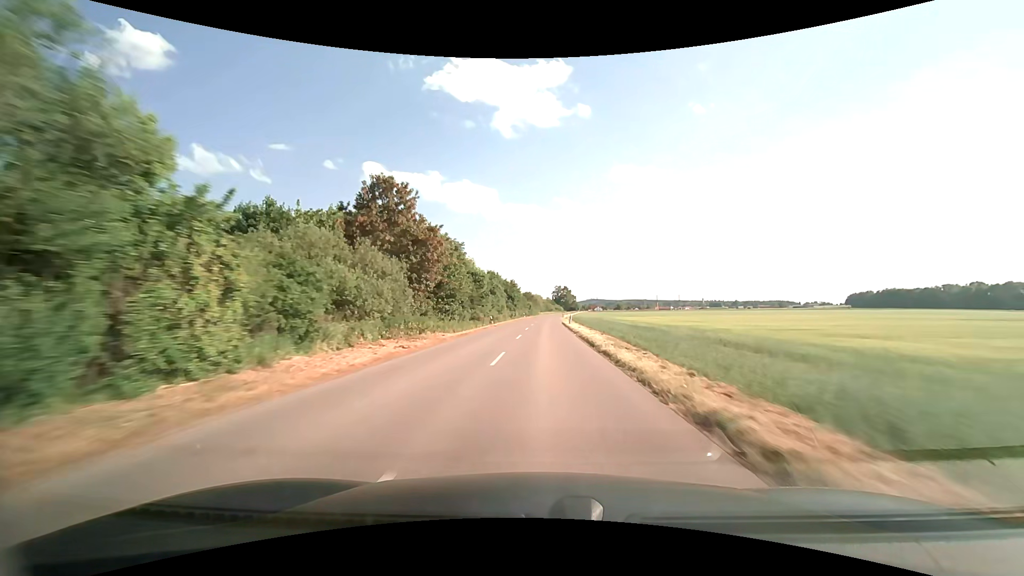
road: tertiary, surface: asphalt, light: Day
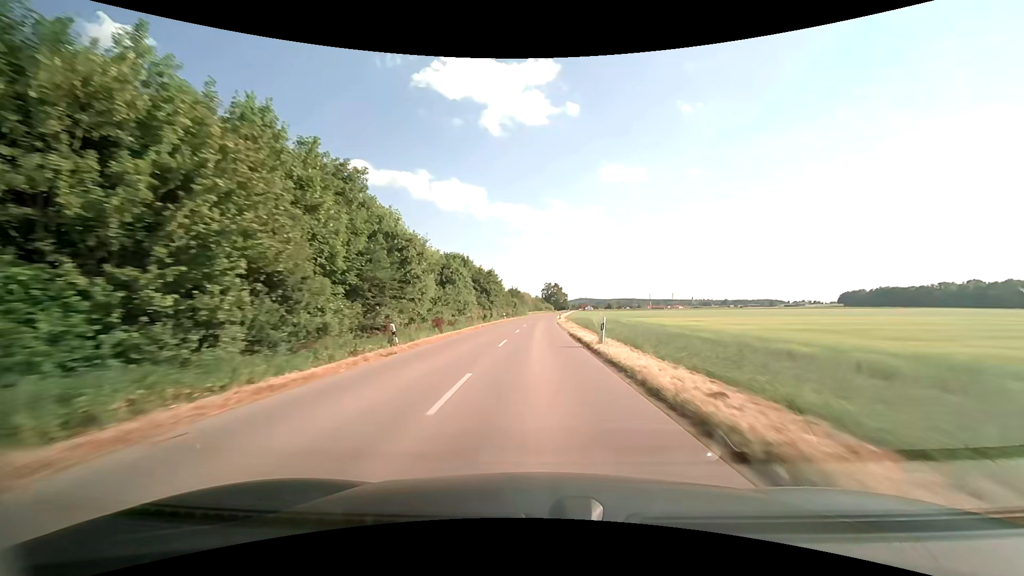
(+0.5, +29.9) m; +1°
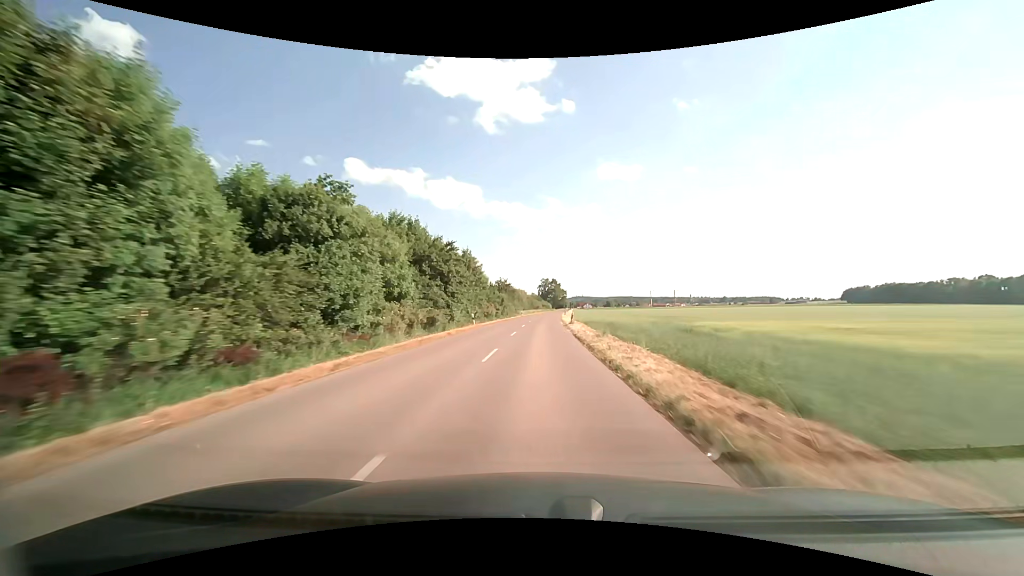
(+0.2, +29.8) m; +1°
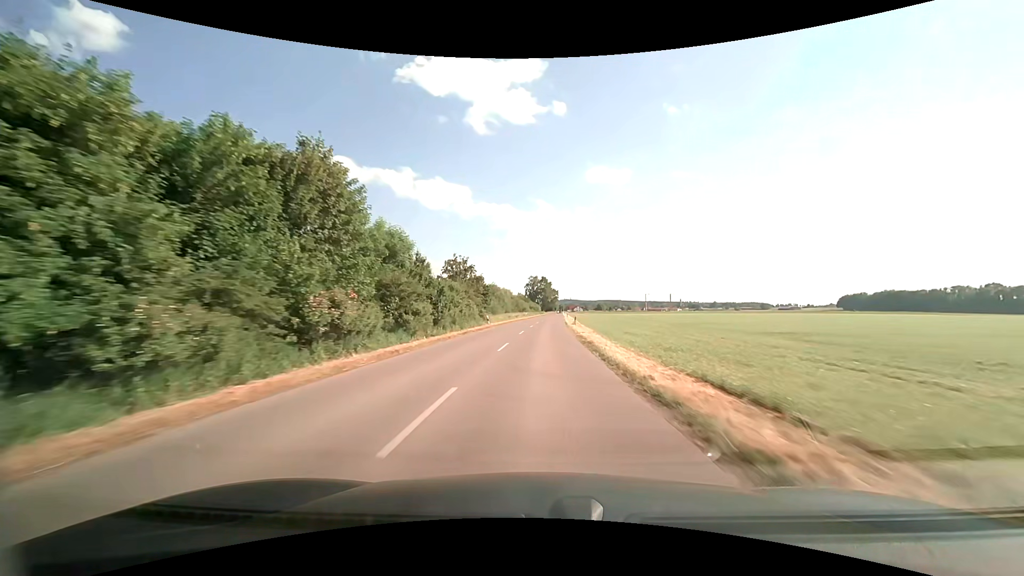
(+0.3, +44.1) m; +1°
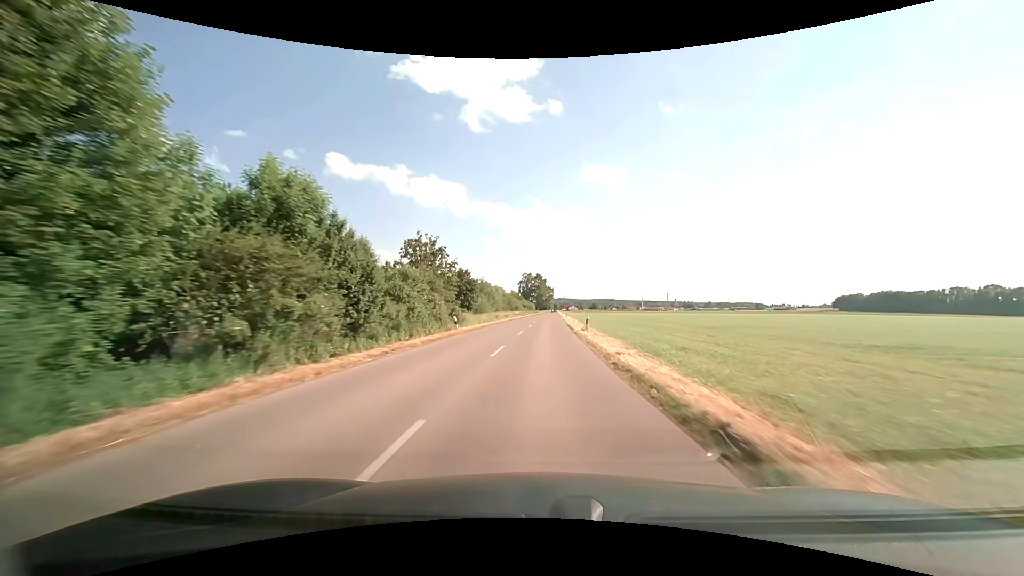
(+0.1, +14.6) m; +1°
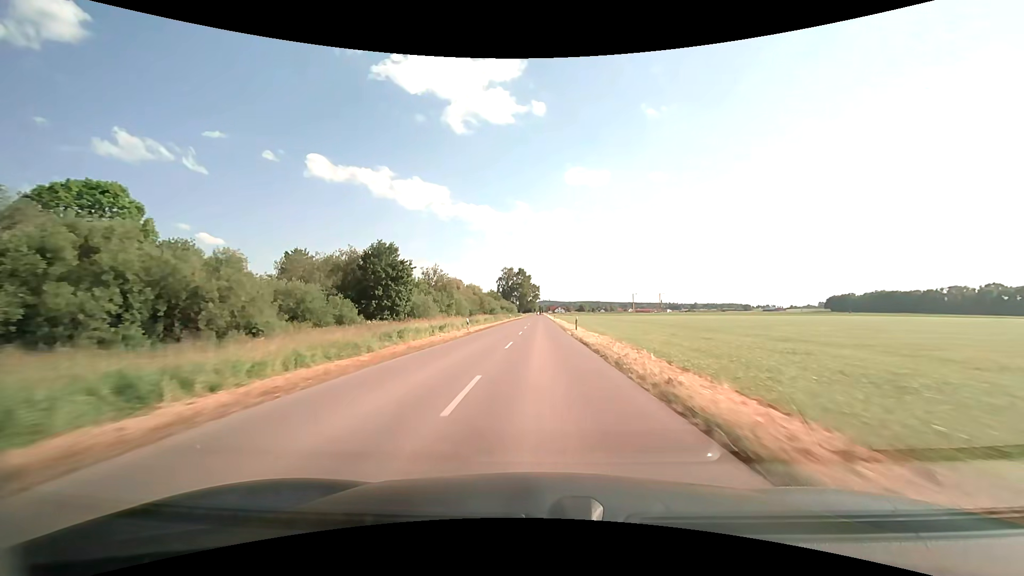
(+0.7, +43.8) m; +2°
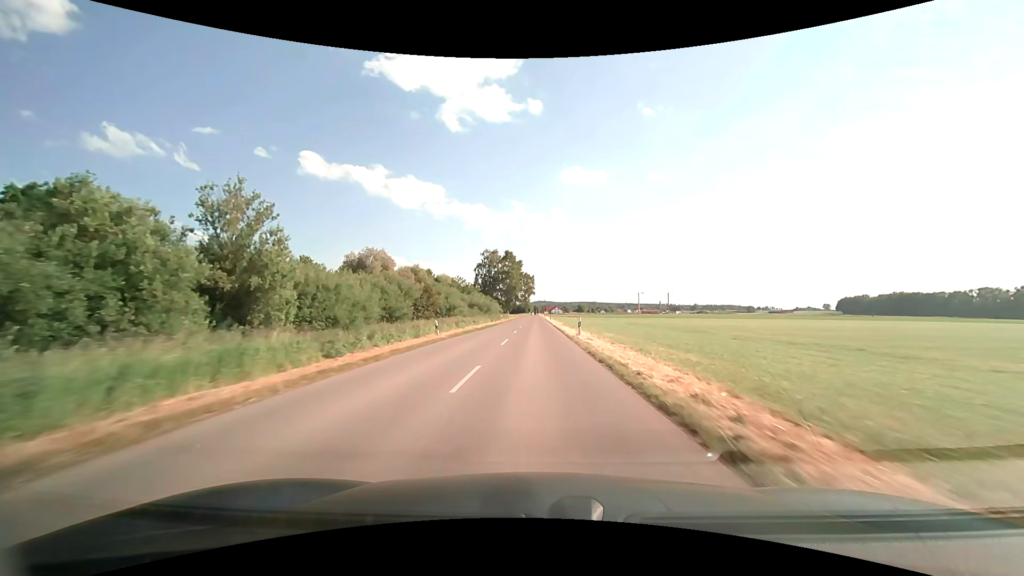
(+0.4, +58.4) m; 0°
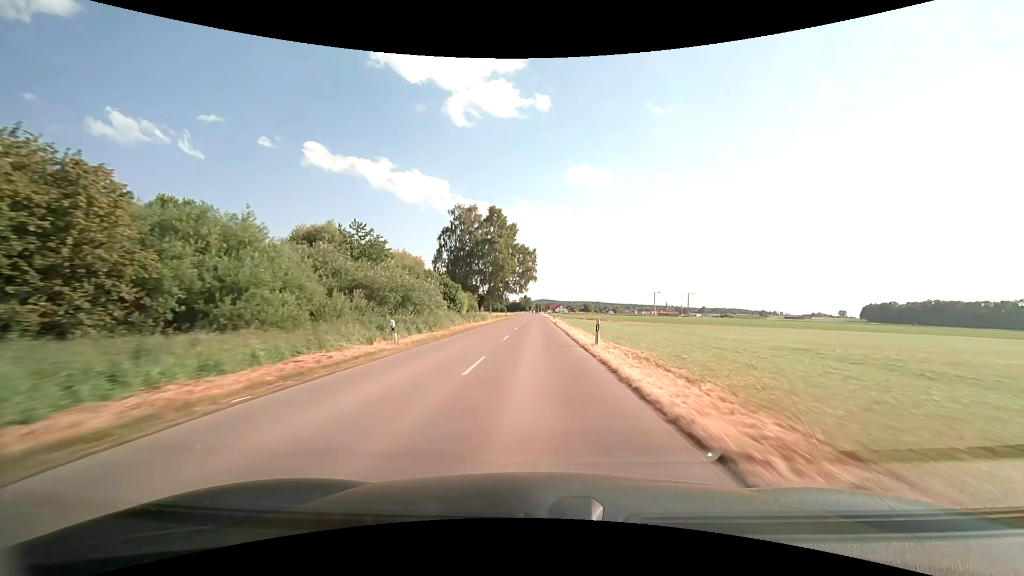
(0.0, +58.3) m; 0°
(0, +10) (0, +20) (0, +30) (0, +40) (0, +50) (0, +60) (0, +70) (0, +80) (0, +90) (0, +100) m
